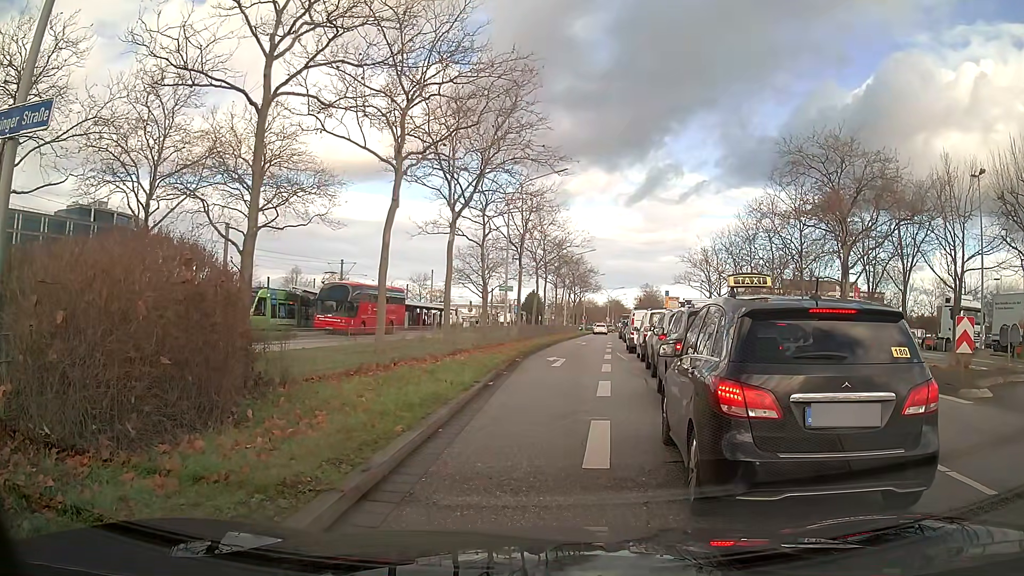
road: primary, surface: asphalt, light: Day
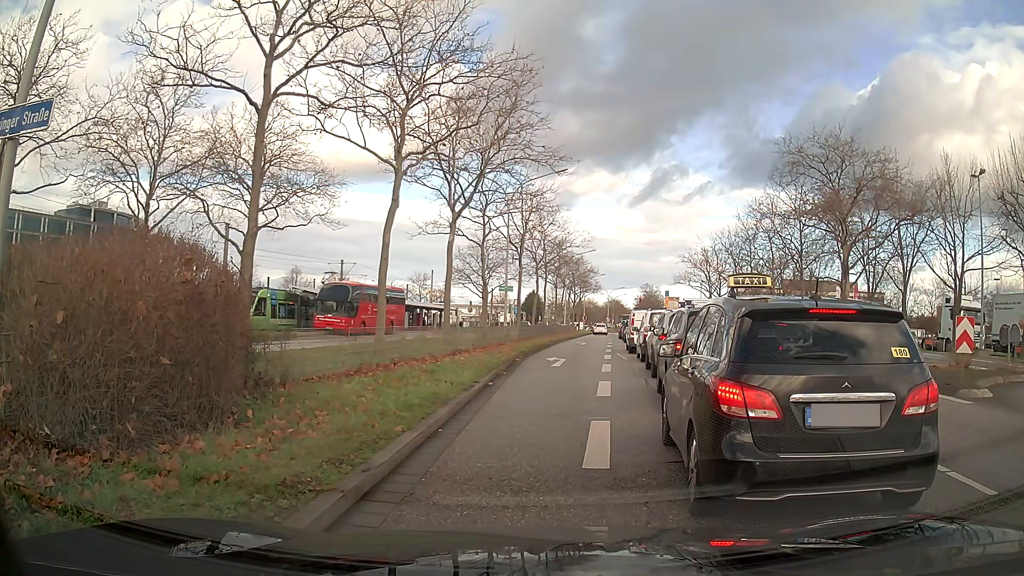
(0.0, +0.1) m; 0°
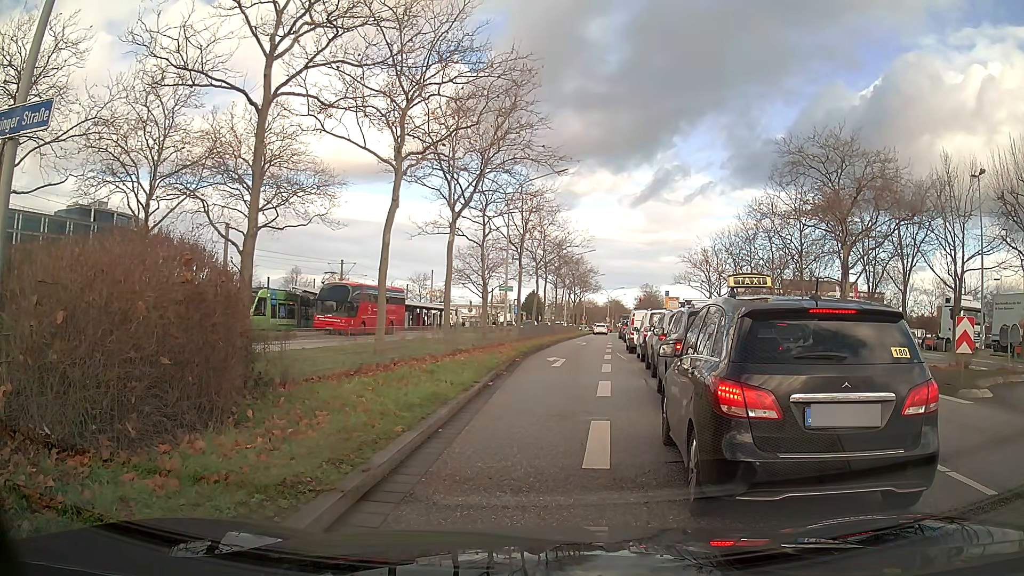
(0.0, 0.0) m; 0°
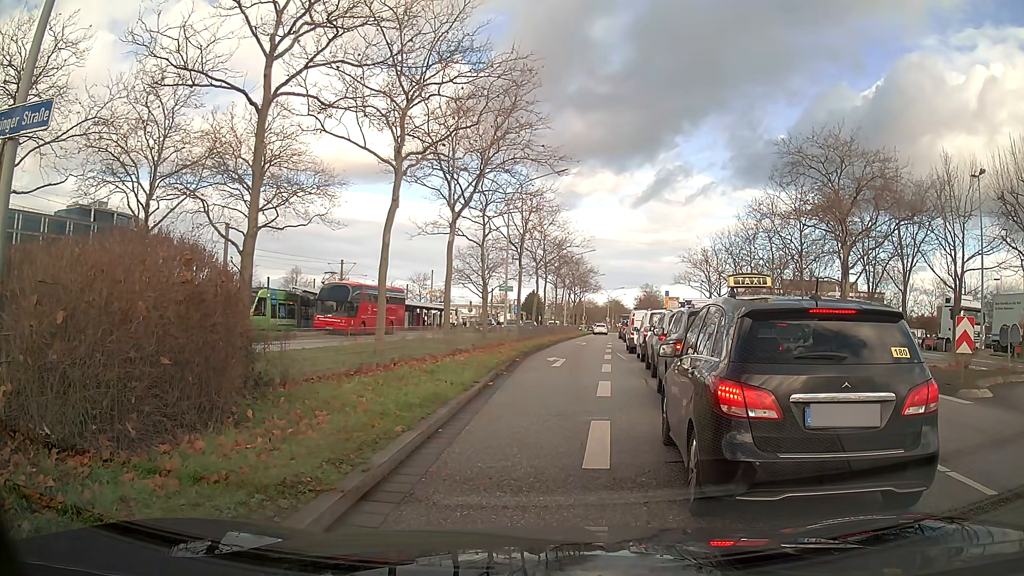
(0.0, 0.0) m; 0°
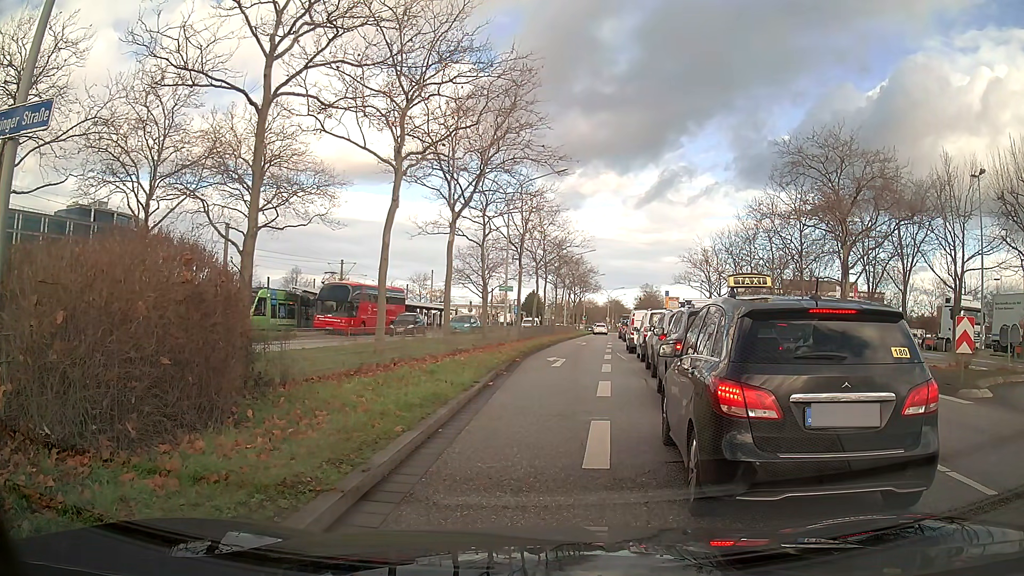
(0.0, 0.0) m; 0°
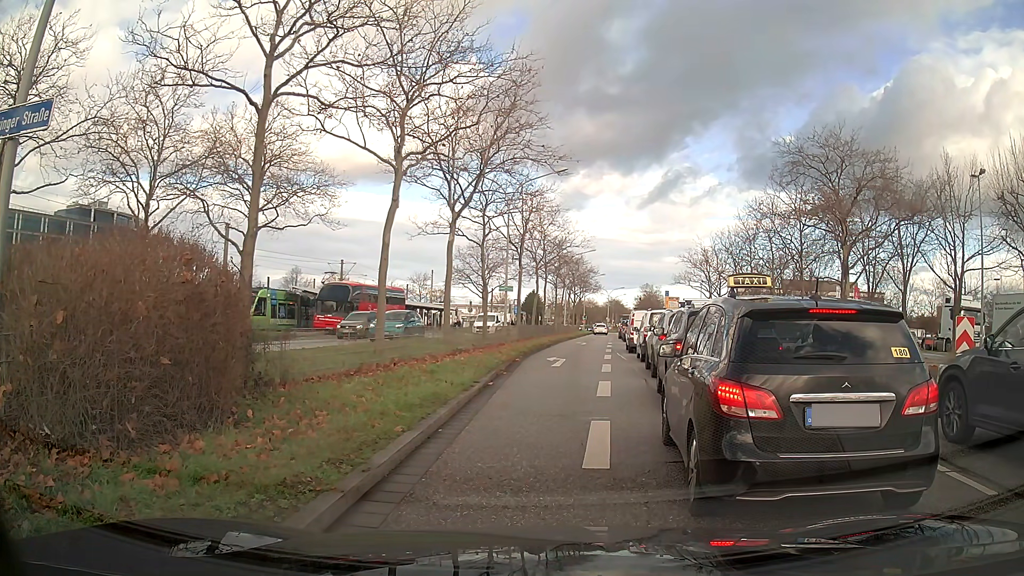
(0.0, 0.0) m; 0°
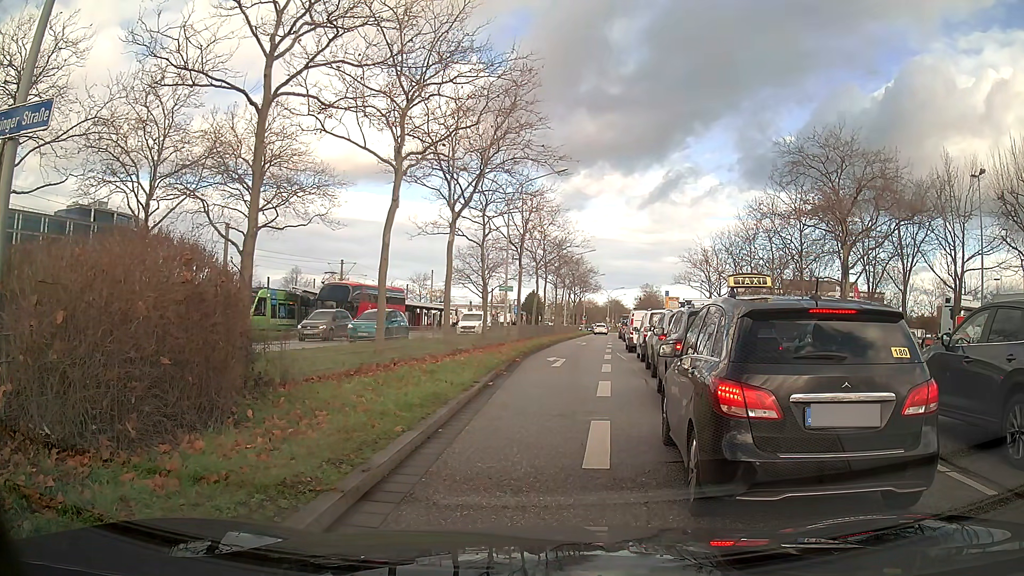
(0.0, 0.0) m; 0°
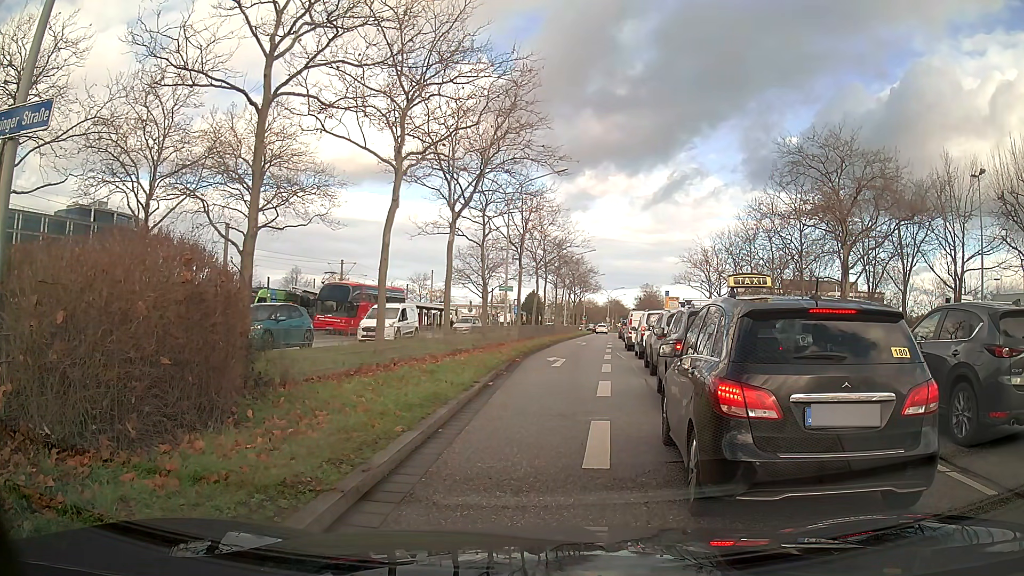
(0.0, 0.0) m; 0°
(0, +10) (+1, +20) (+1, +30) (+2, +40) (+3, +50) (+5, +60) (+6, +70) (+7, +80) (+8, +90) (+9, +99) m
